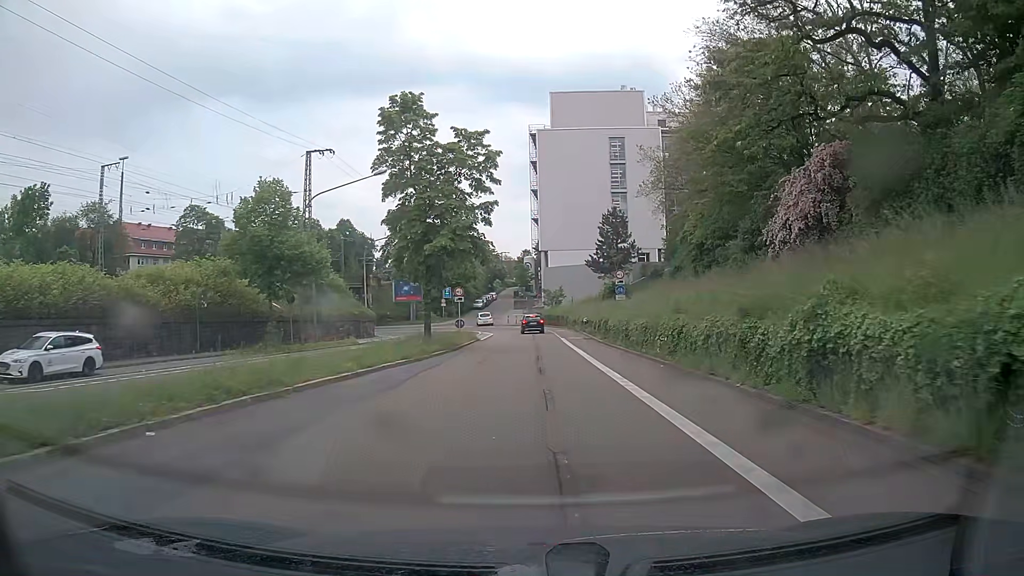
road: secondary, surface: asphalt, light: Day
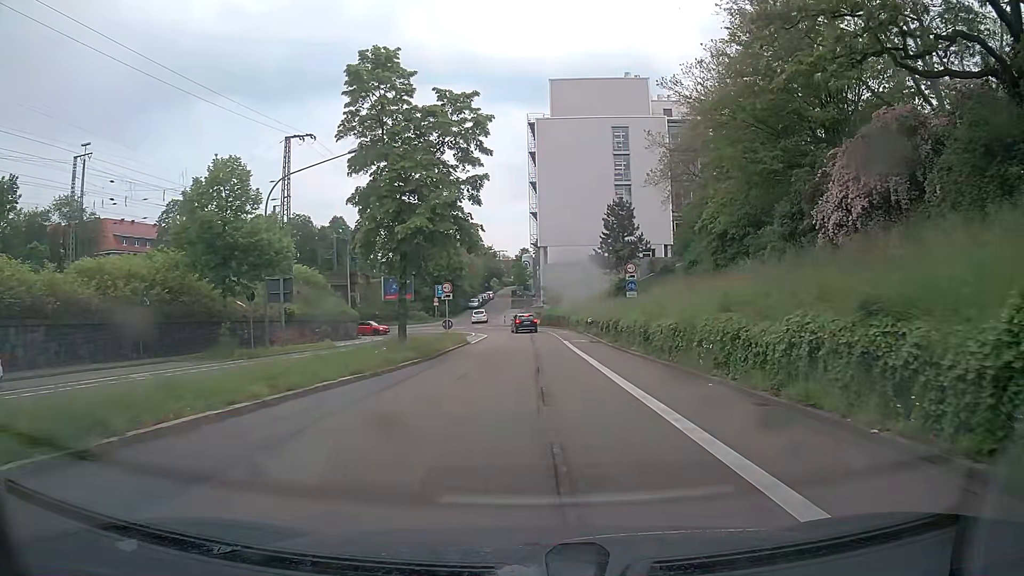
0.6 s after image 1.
(0.0, +5.5) m; 0°
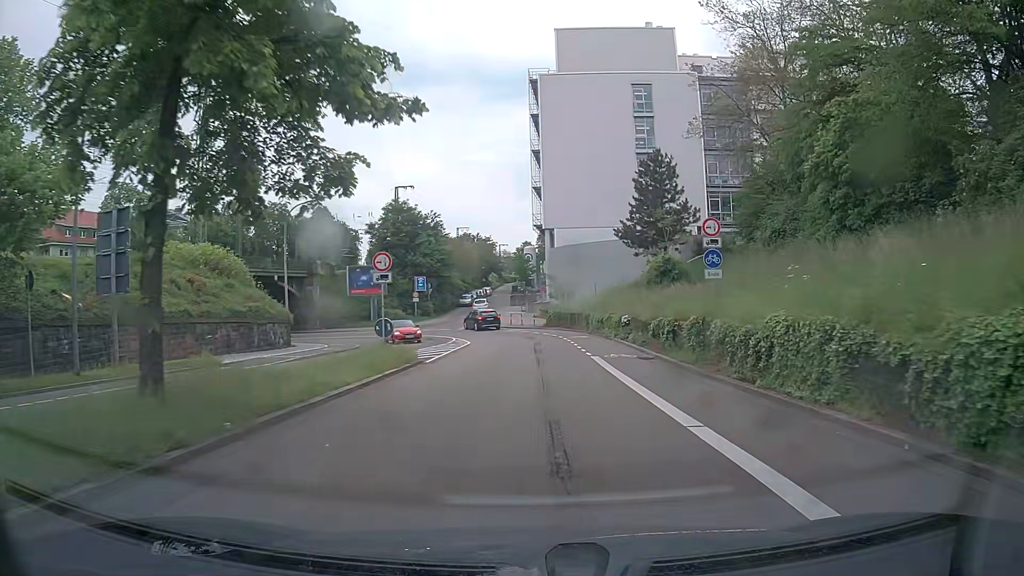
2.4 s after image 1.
(-0.1, +16.6) m; 0°
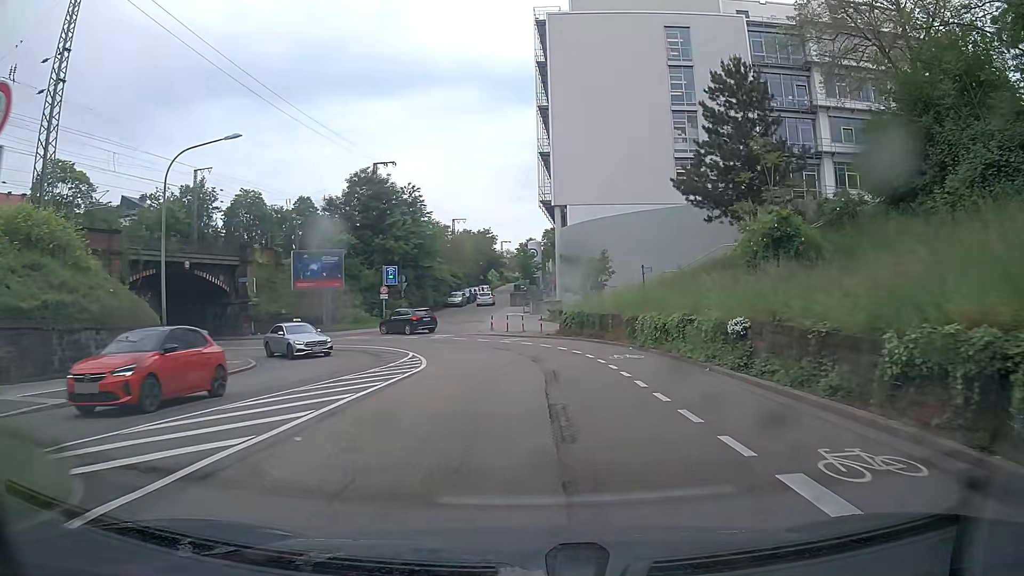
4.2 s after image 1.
(-0.1, +16.5) m; -1°
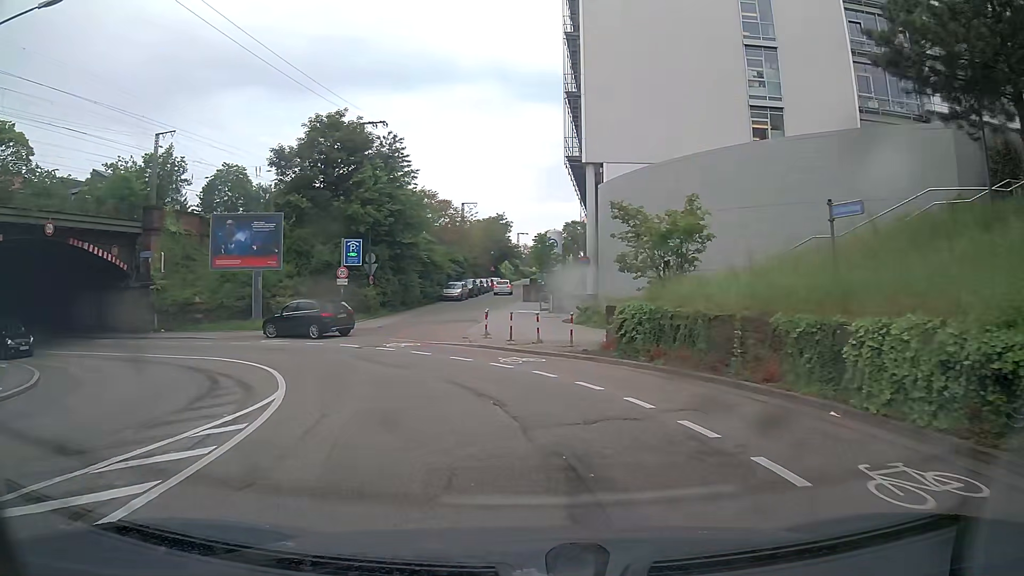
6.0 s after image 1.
(0.0, +15.2) m; -1°
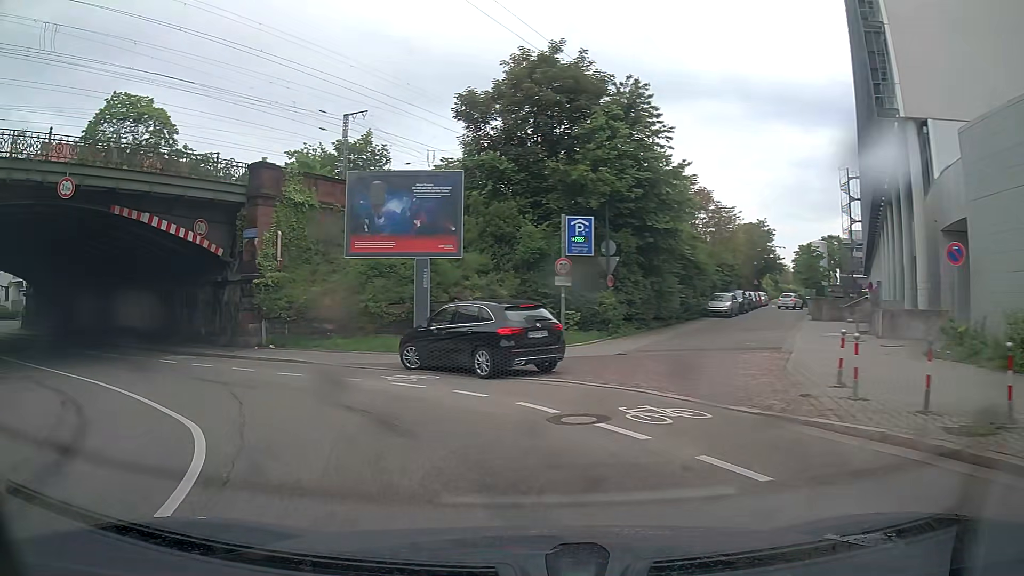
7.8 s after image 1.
(-2.0, +12.6) m; -21°
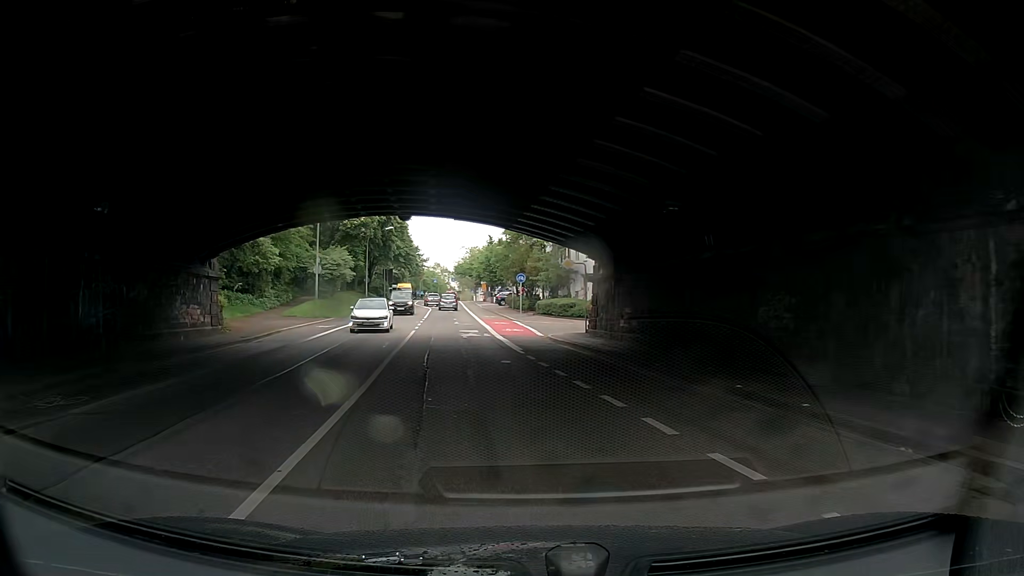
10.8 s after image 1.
(-9.5, +16.2) m; -56°
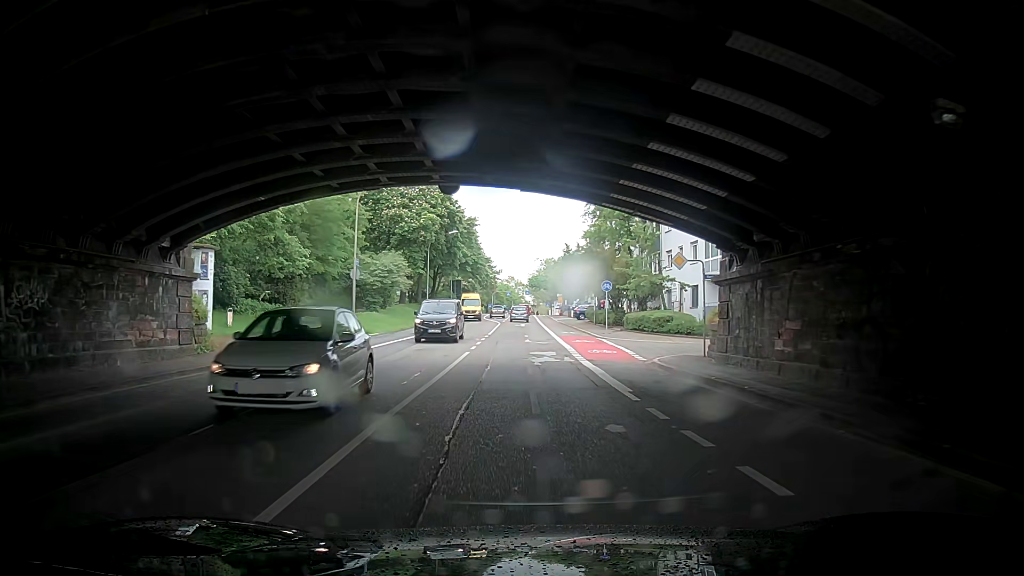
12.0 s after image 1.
(-0.6, +8.3) m; -8°
